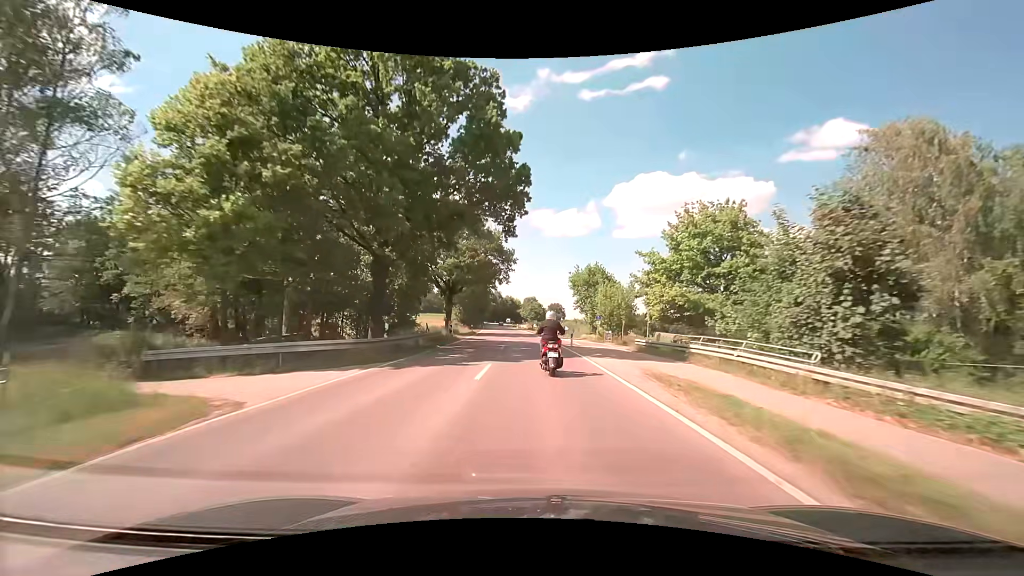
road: secondary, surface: asphalt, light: Day
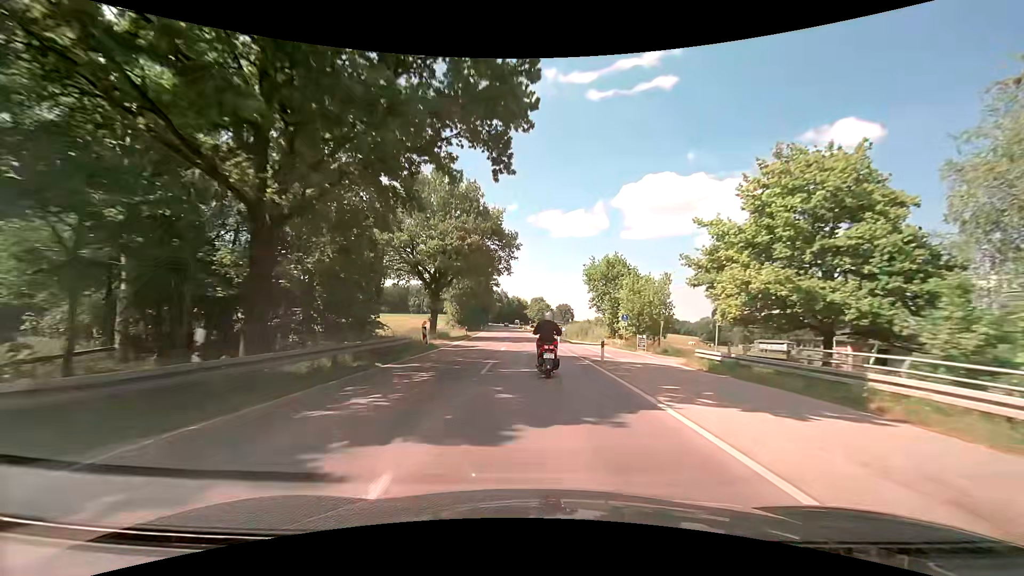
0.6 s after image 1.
(-0.1, +11.5) m; -1°
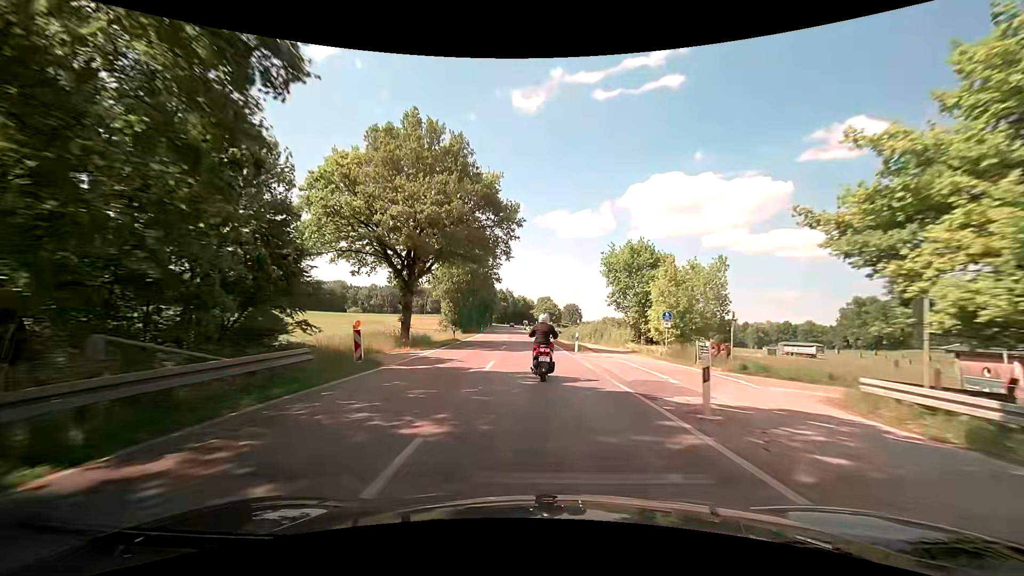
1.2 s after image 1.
(0.0, +11.3) m; 0°
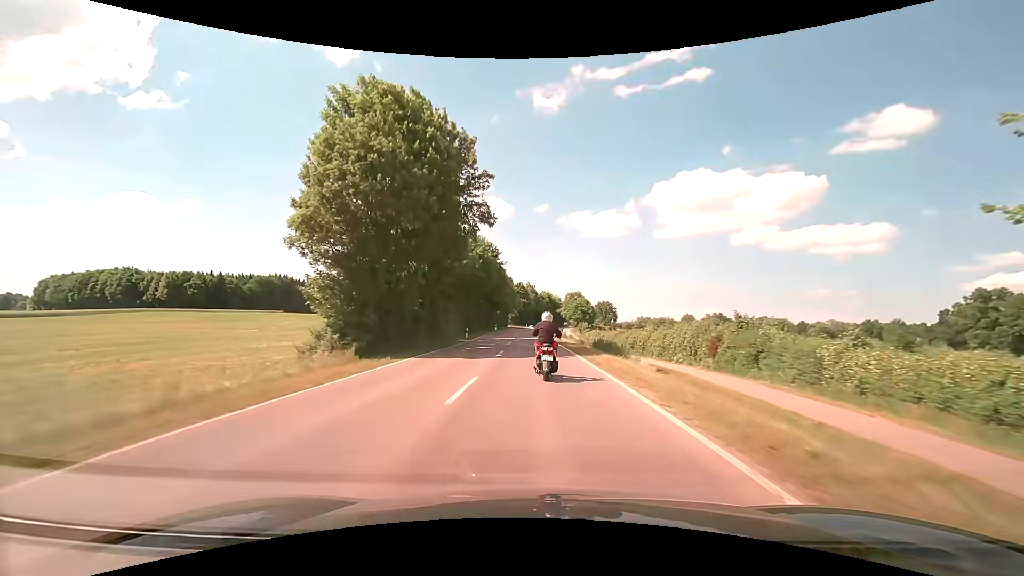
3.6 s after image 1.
(-1.5, +44.5) m; -4°
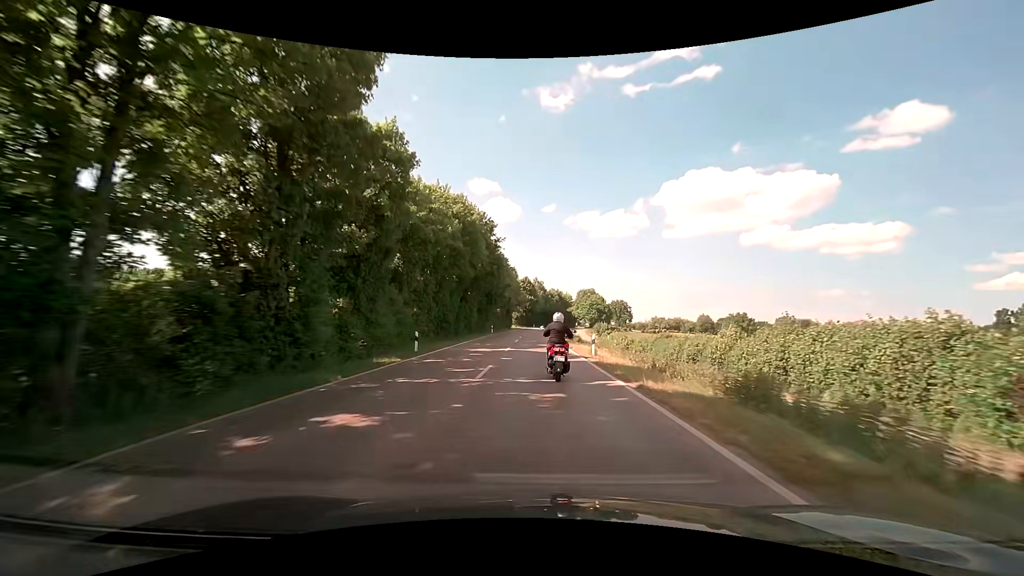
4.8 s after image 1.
(-0.1, +21.9) m; -1°
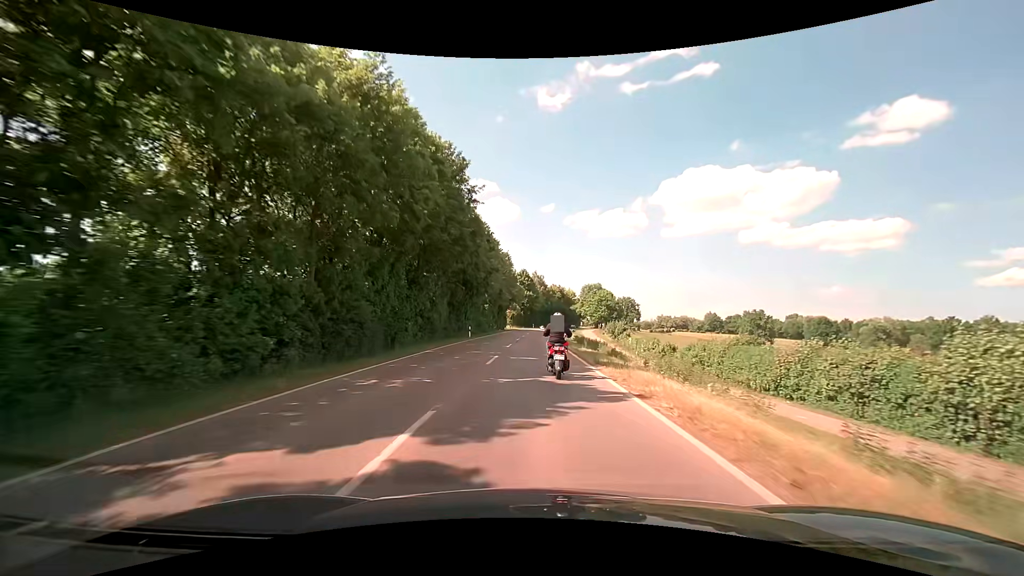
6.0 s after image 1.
(0.0, +21.7) m; 0°
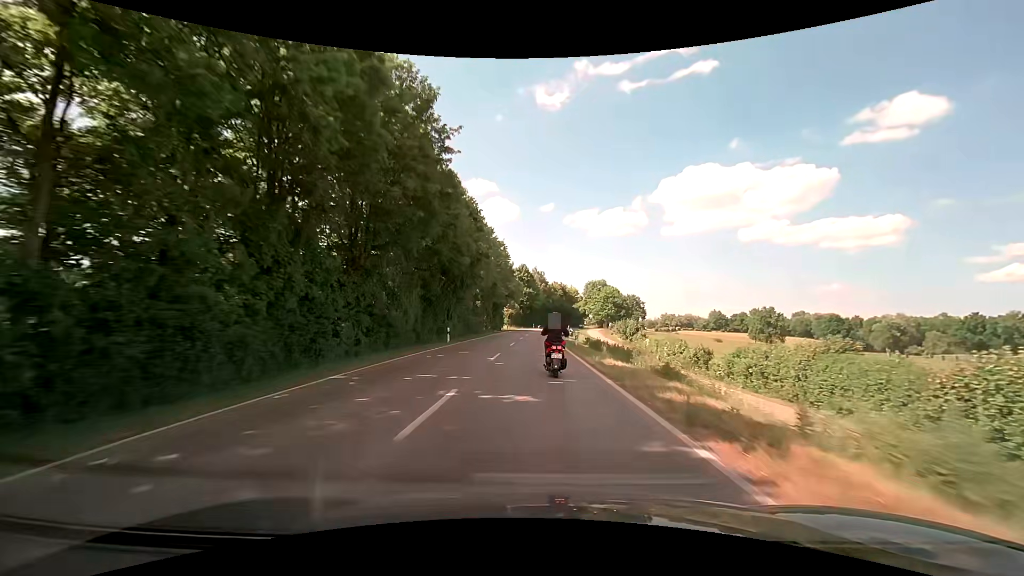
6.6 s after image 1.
(0.0, +10.8) m; 0°
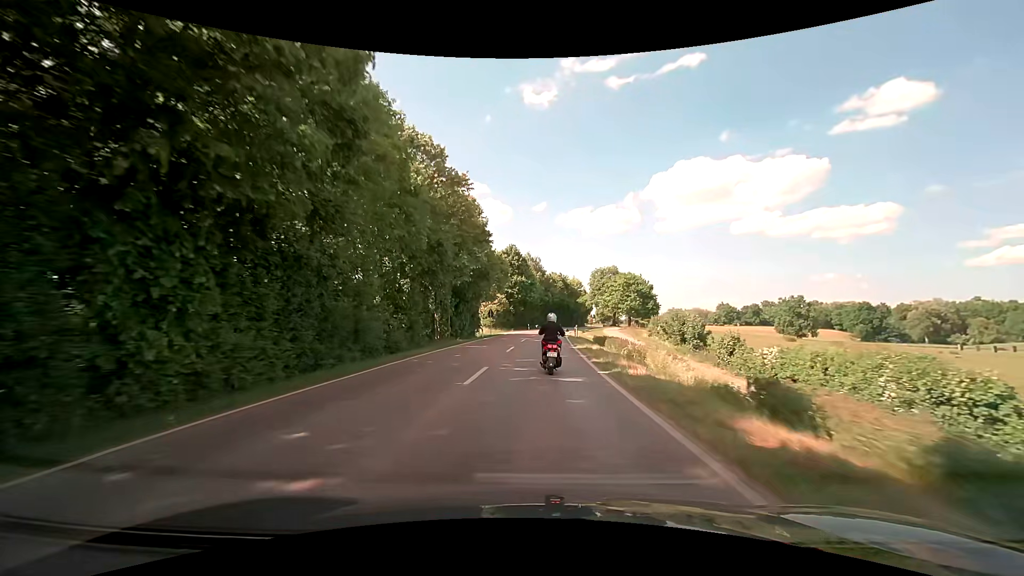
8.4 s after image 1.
(0.0, +32.8) m; +1°
(0, +10) (0, +20) (0, +30) (0, +40) (+1, +50) (+1, +60) (+2, +70) (+3, +80) (+4, +90) (+5, +100) m
